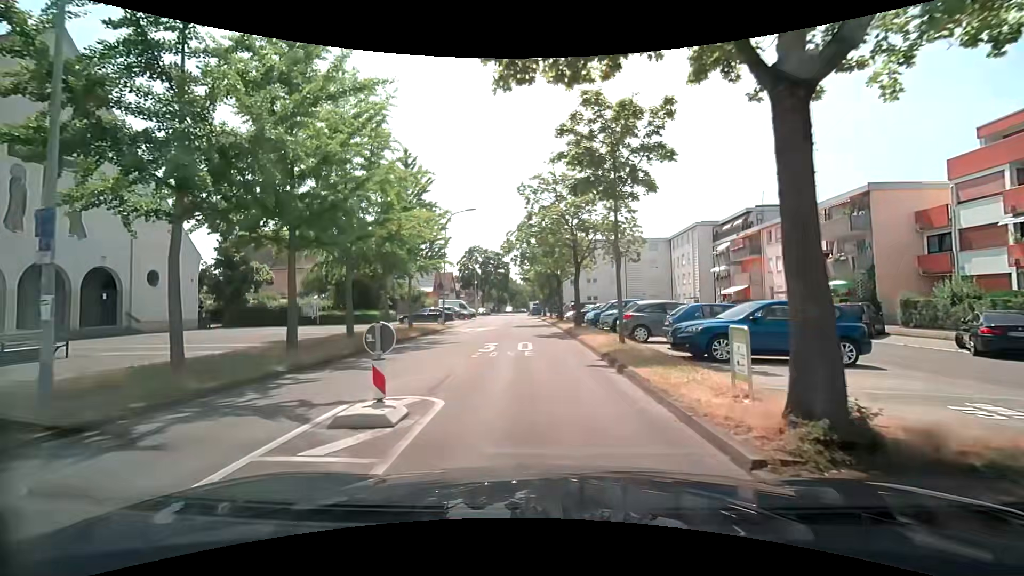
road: residential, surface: asphalt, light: Day
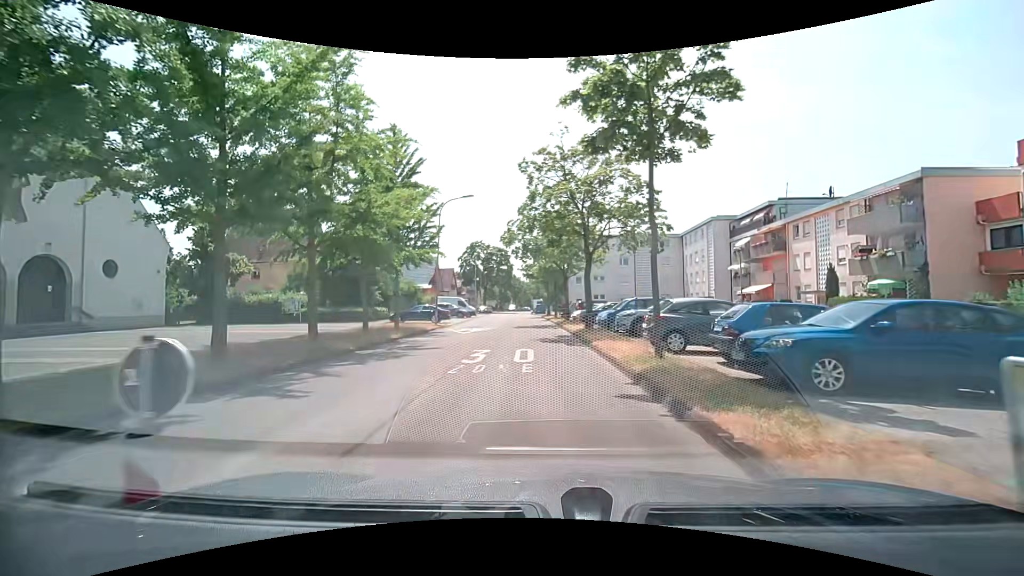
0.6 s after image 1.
(0.0, +4.0) m; 0°
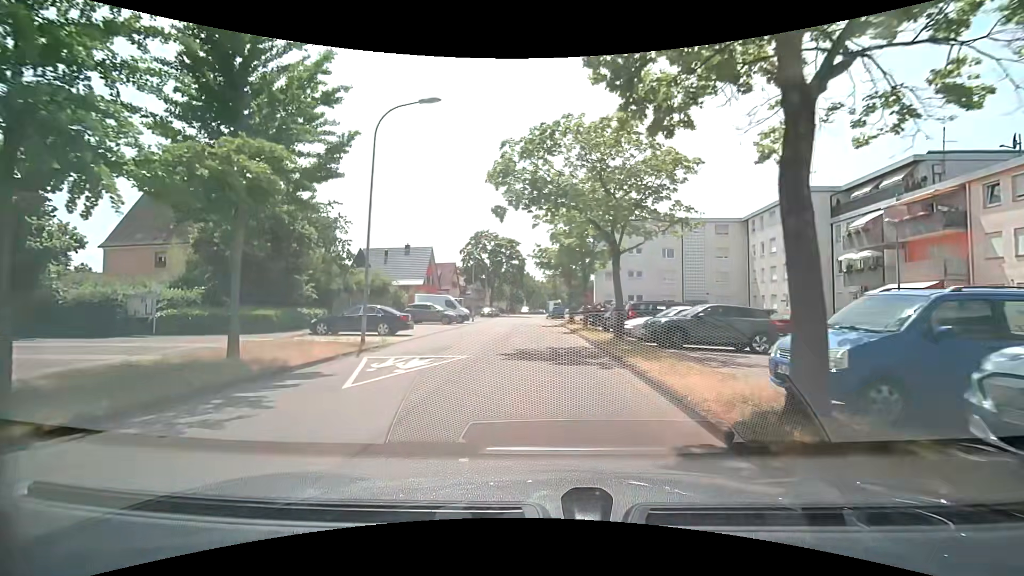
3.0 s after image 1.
(-0.5, +16.9) m; -1°
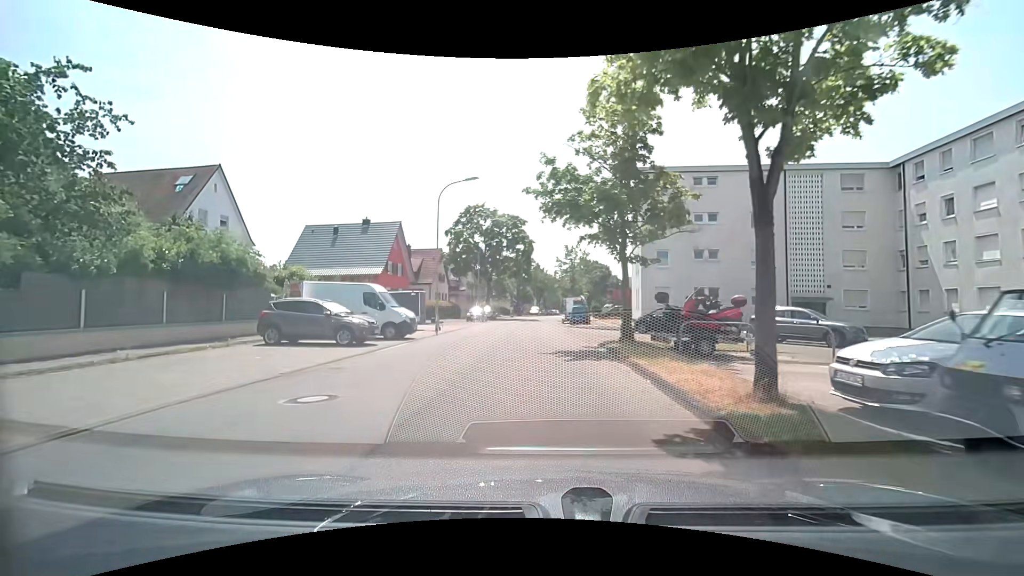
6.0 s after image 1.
(-0.5, +21.8) m; -3°
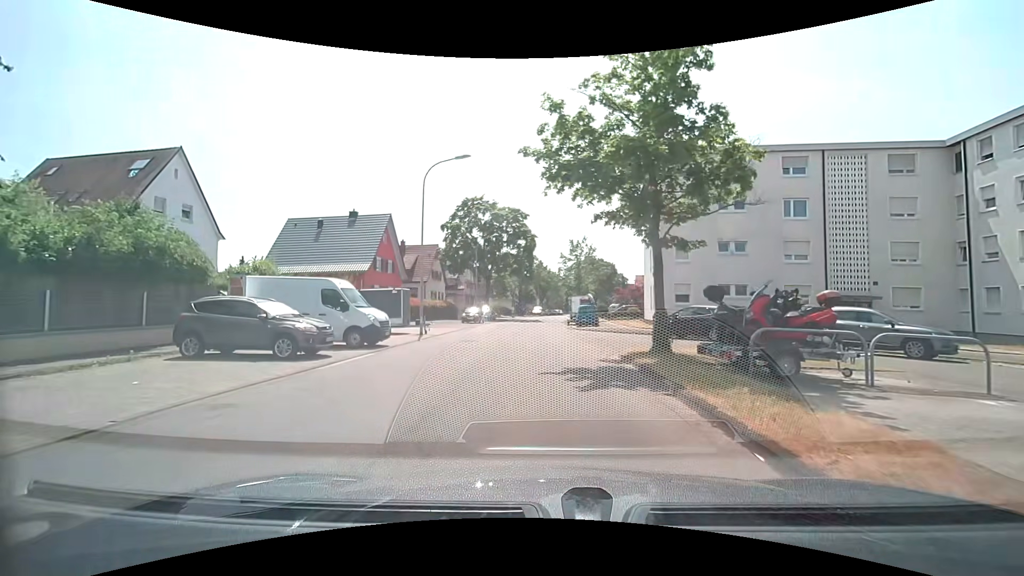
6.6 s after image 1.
(0.0, +4.4) m; 0°
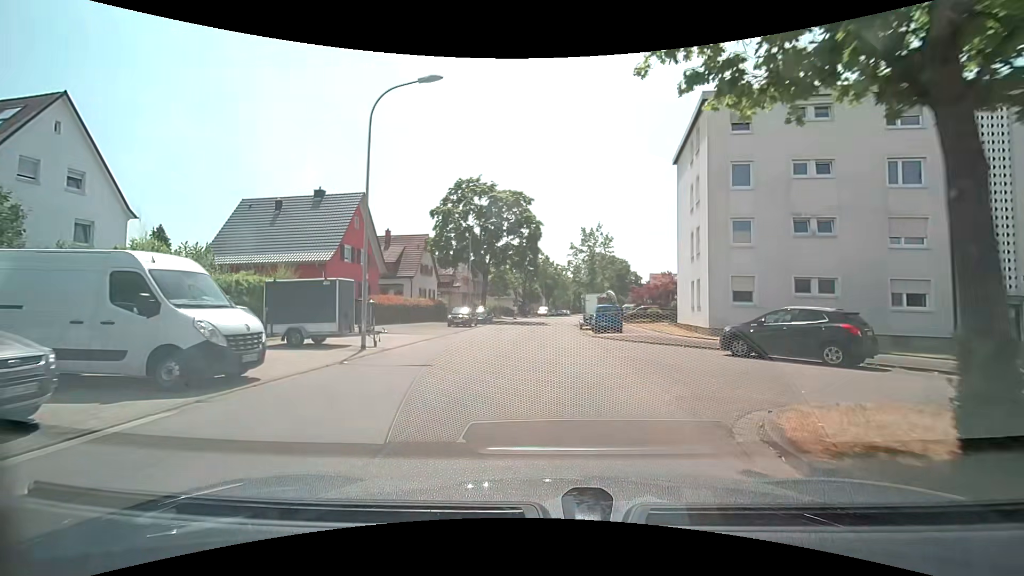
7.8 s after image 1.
(-0.1, +8.8) m; 0°
